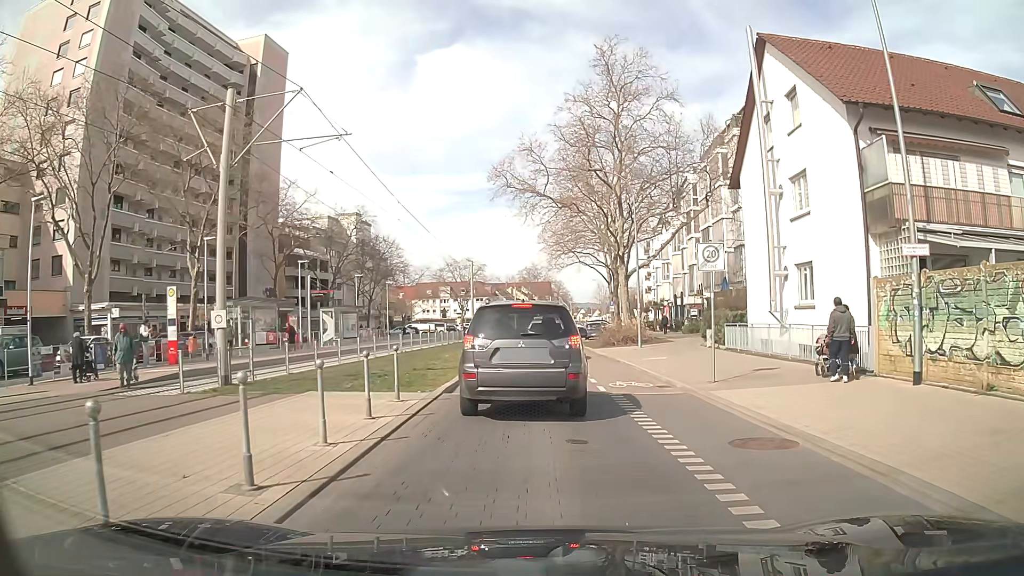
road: tertiary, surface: asphalt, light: Day
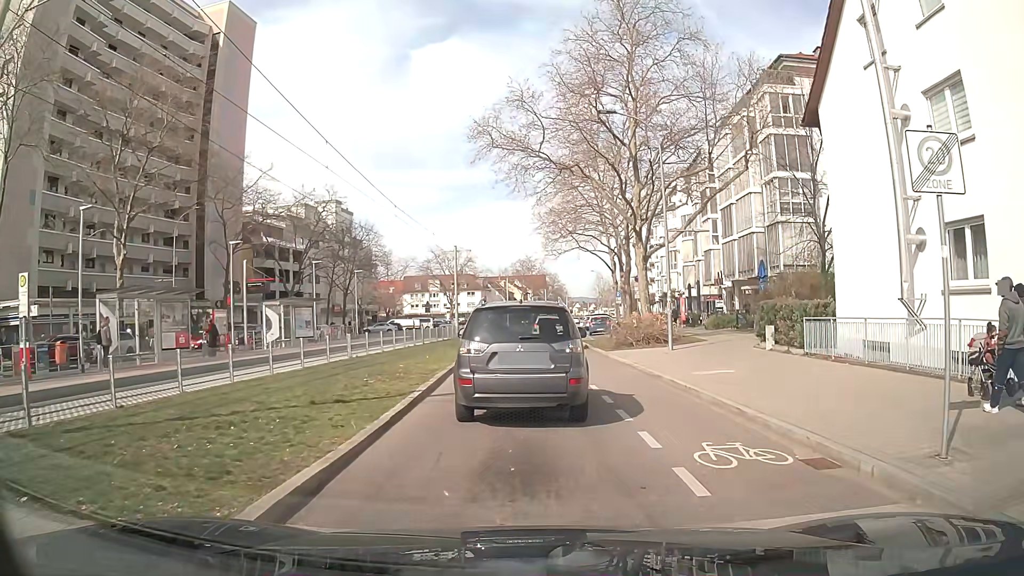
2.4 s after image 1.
(+0.2, +8.8) m; +2°
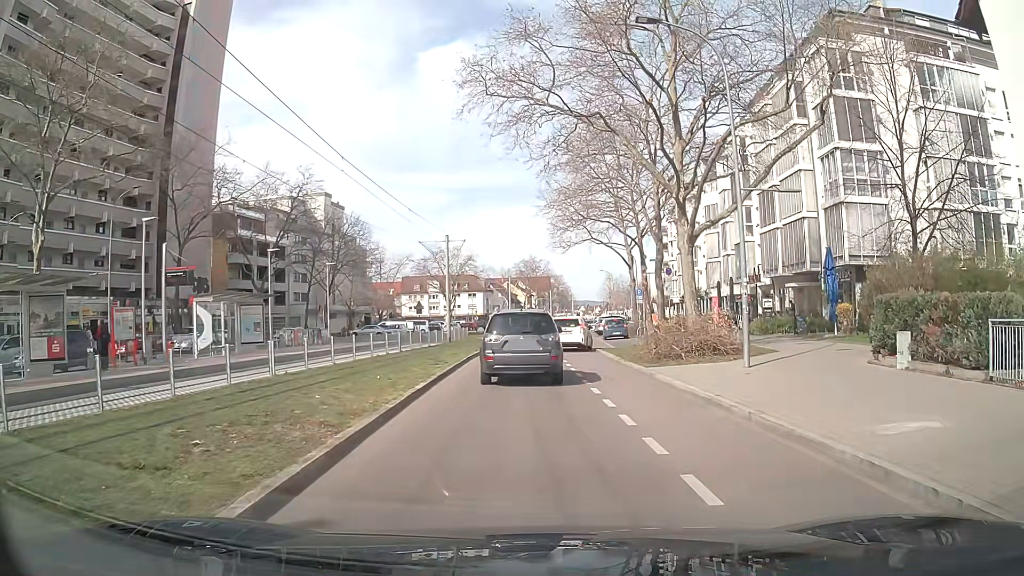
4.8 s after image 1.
(-0.1, +8.4) m; -1°
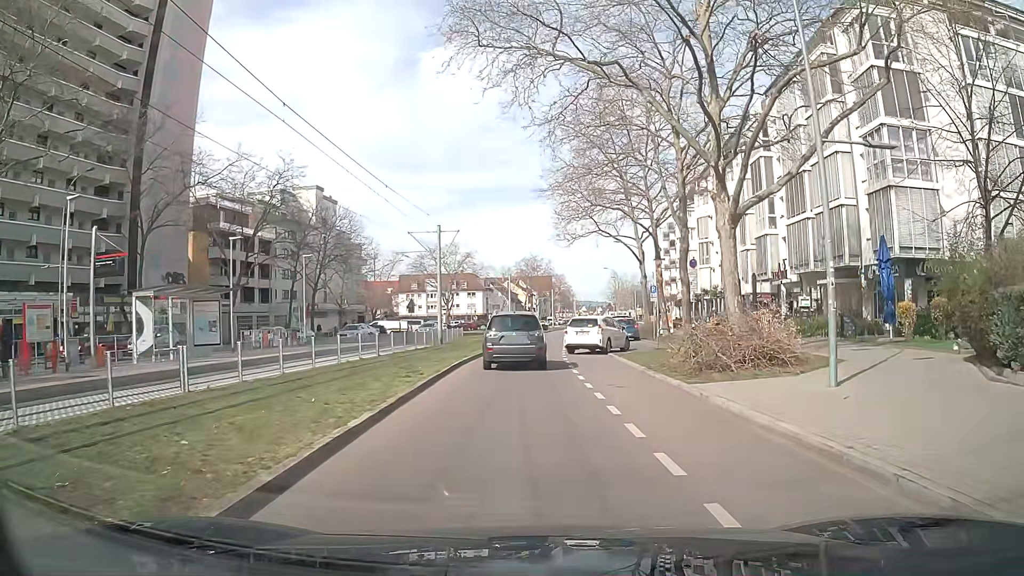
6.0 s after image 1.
(0.0, +5.1) m; 0°
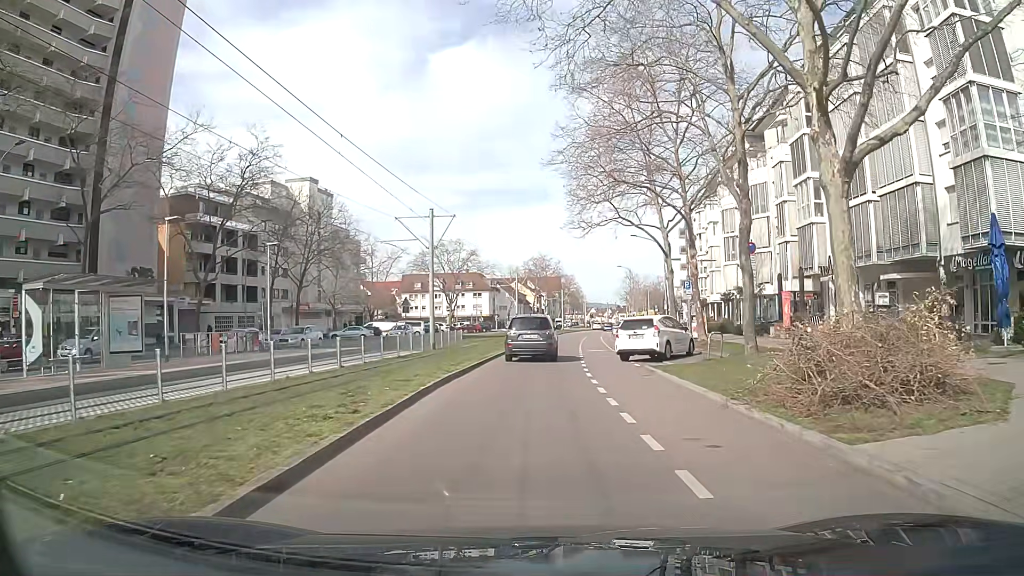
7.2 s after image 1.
(0.0, +7.0) m; -1°
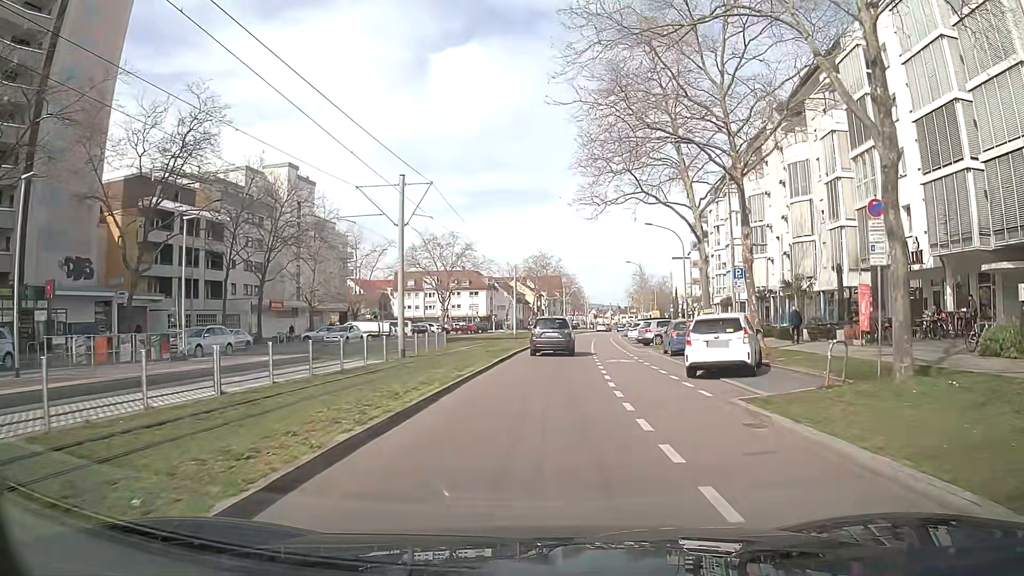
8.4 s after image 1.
(+0.1, +8.8) m; 0°
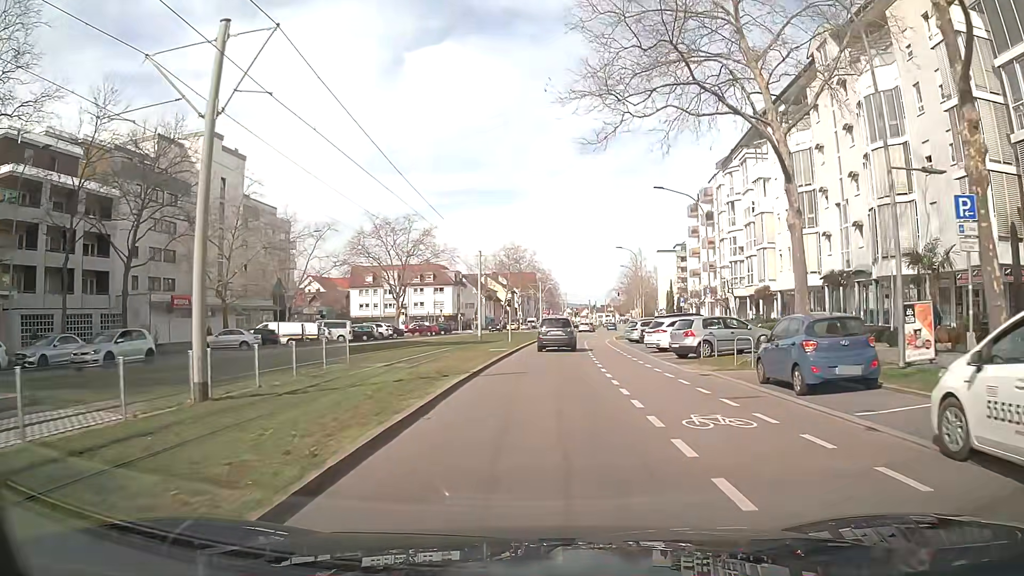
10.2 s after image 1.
(+0.4, +15.9) m; +3°
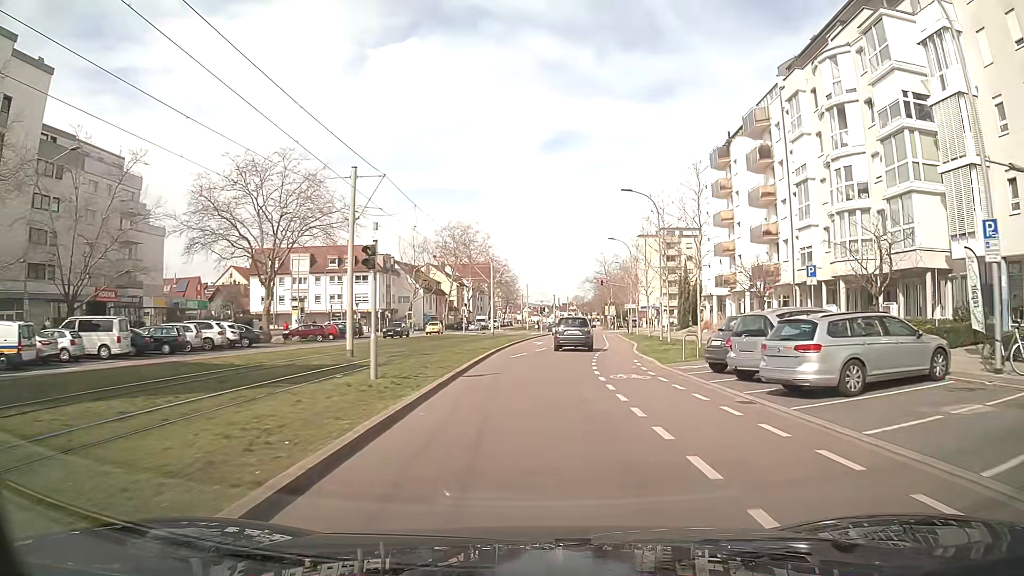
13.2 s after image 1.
(+0.9, +31.4) m; +4°
